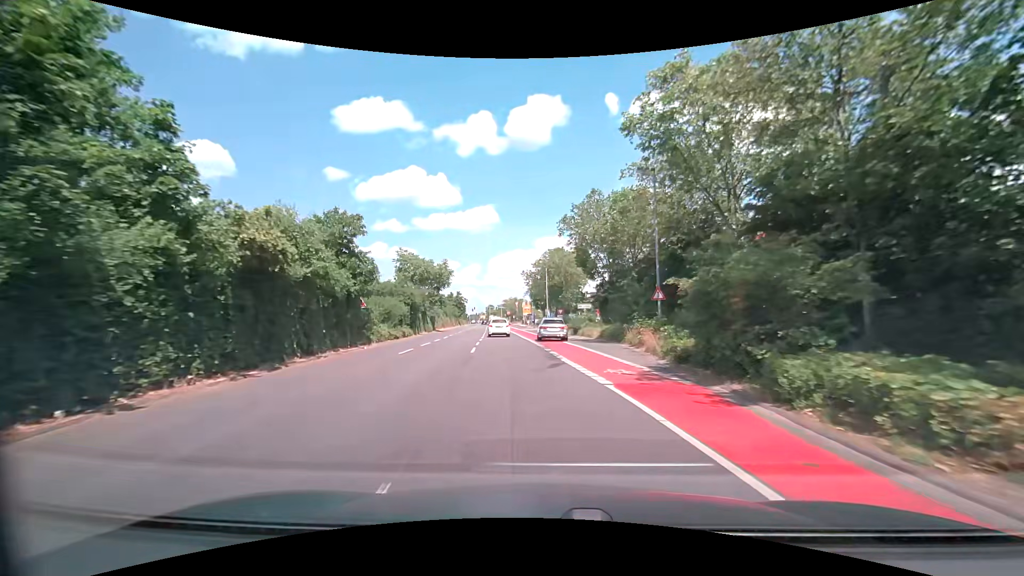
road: secondary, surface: asphalt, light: Day
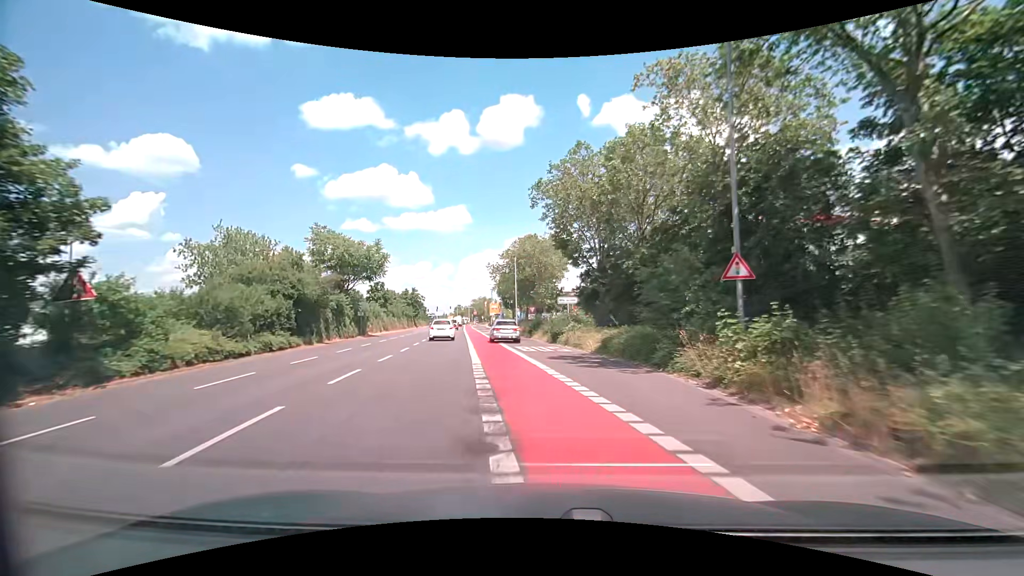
(+0.3, +15.5) m; +3°
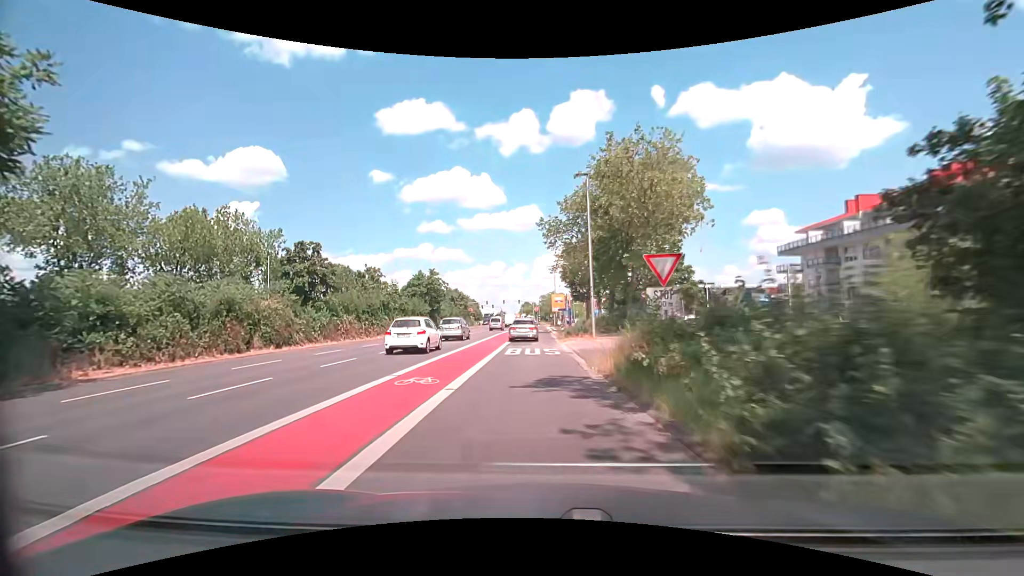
(-1.7, +38.0) m; -9°
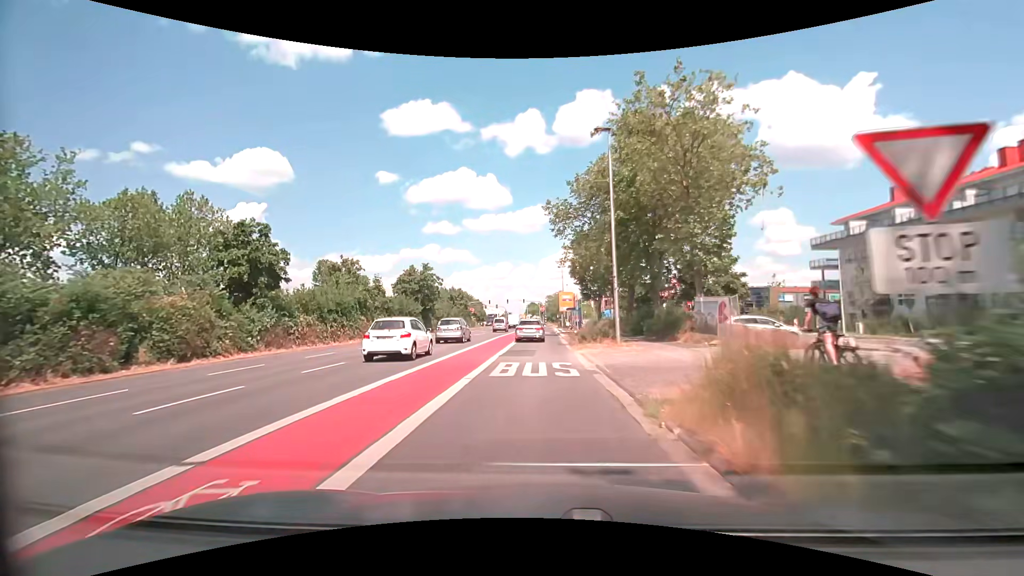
(0.0, +7.5) m; -1°
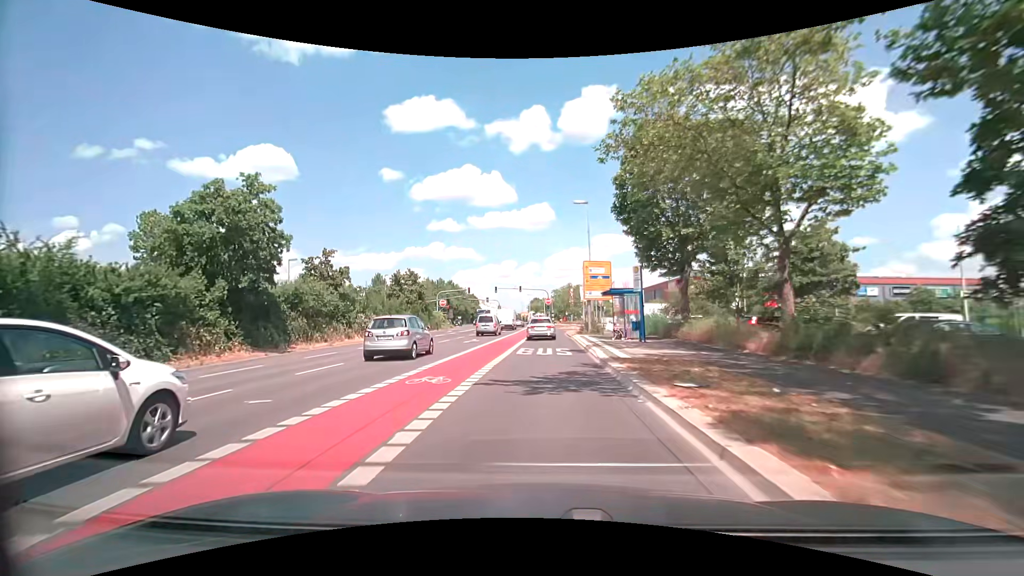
(+0.1, +36.7) m; 0°
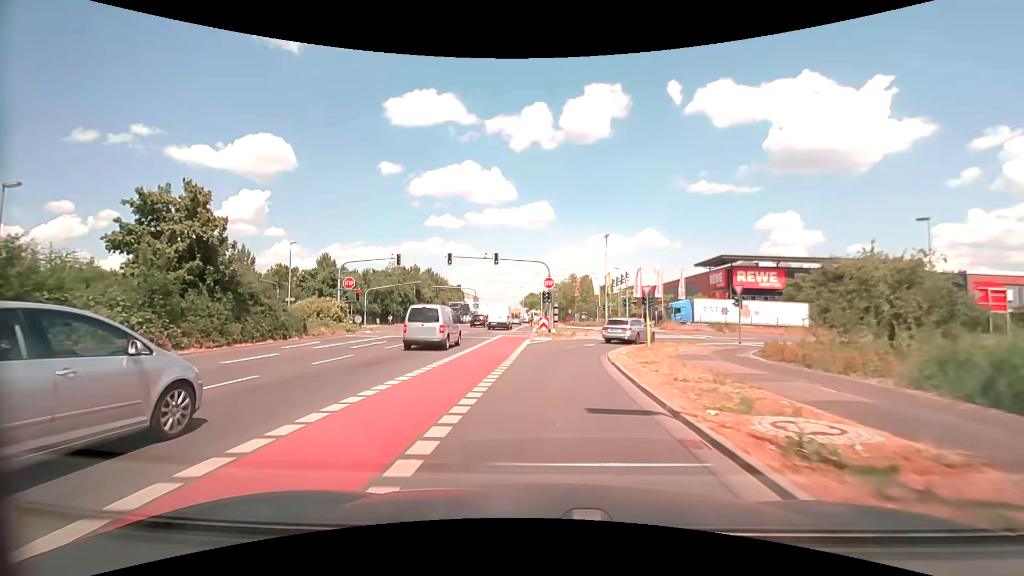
(-0.1, +34.8) m; 0°
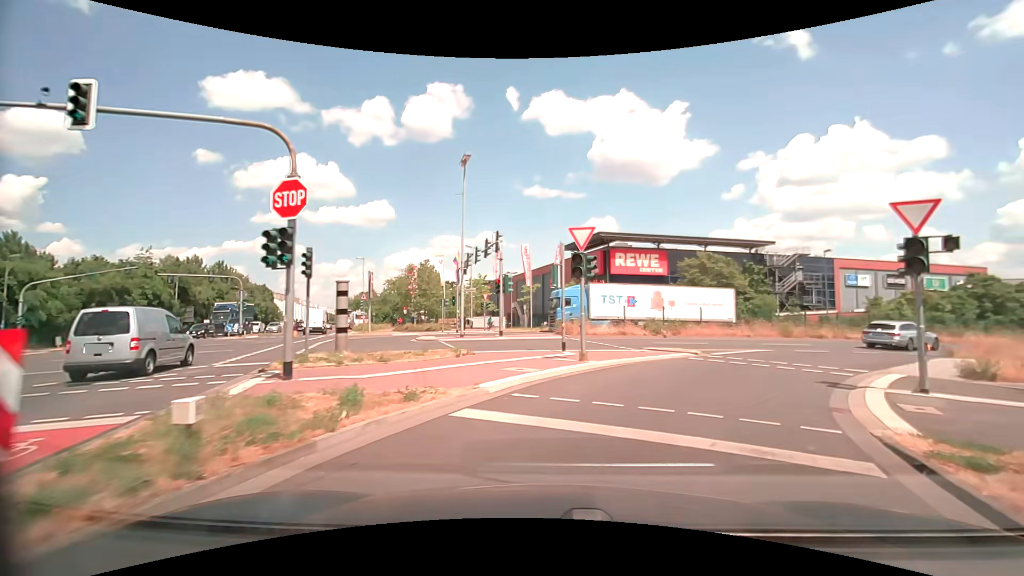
(+1.7, +25.9) m; +18°
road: secondary_link
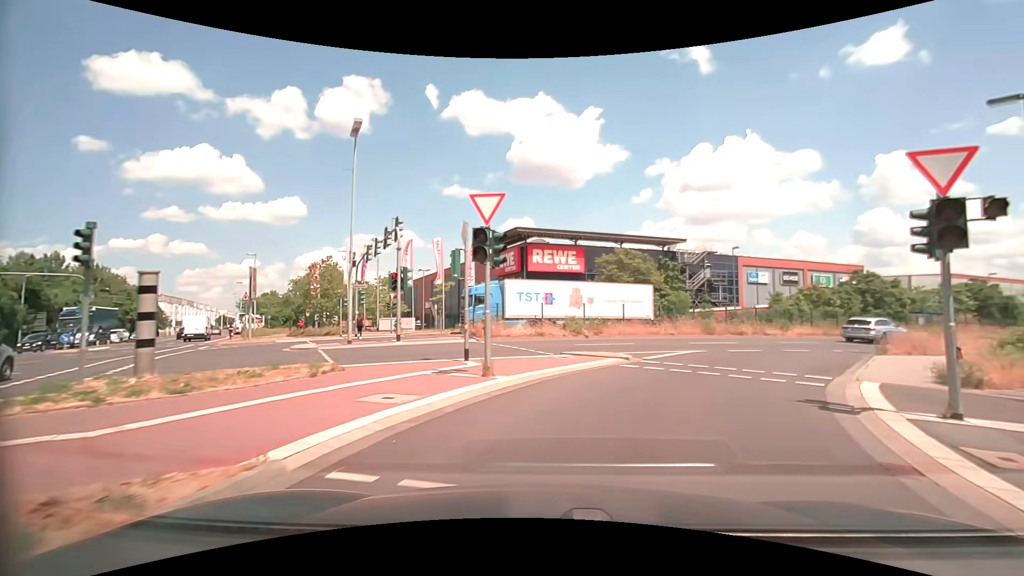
(+0.3, +4.1) m; +9°
(+2, +10) (+6, +19) (+13, +26) (+21, +31) (+30, +36) (+39, +40) (+48, +45) (+57, +49) (+66, +54) (+75, +59) m
